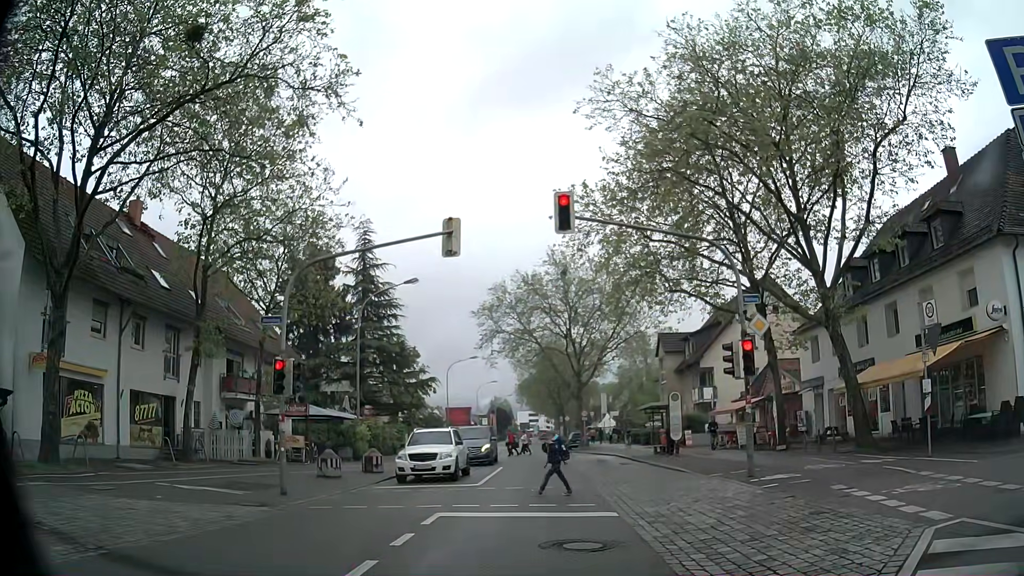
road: secondary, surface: asphalt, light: Day
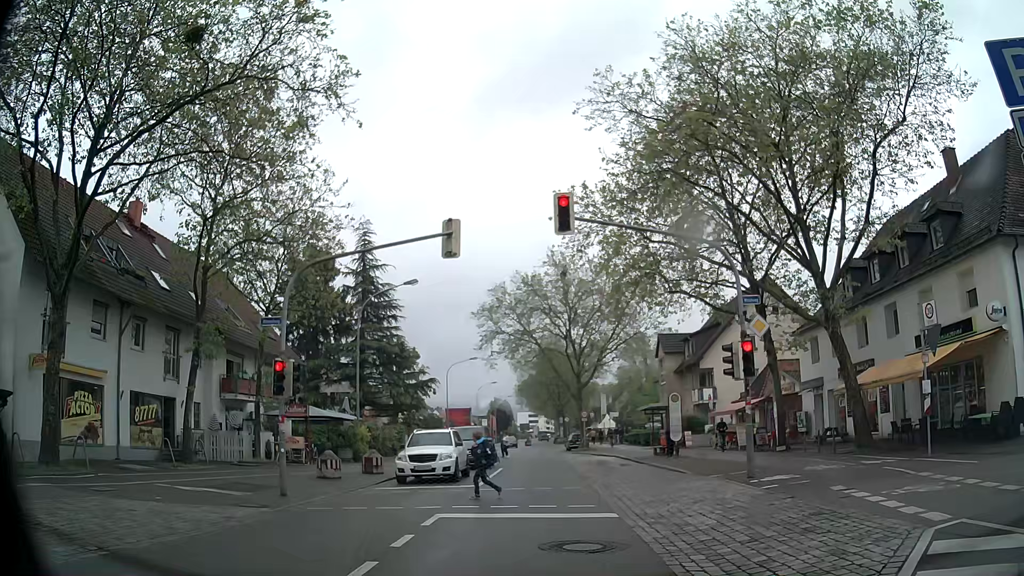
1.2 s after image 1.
(0.0, +0.1) m; 0°
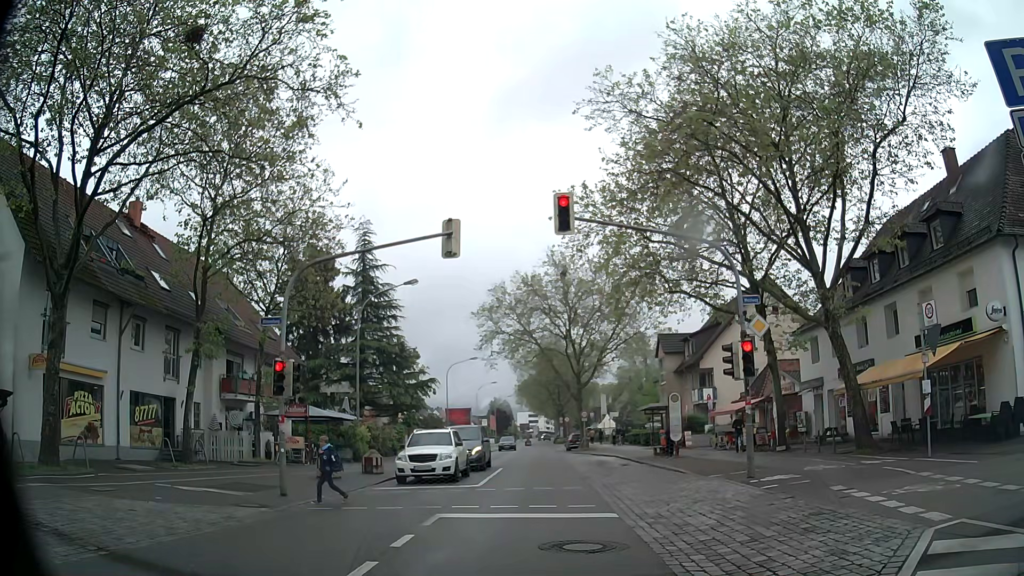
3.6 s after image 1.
(0.0, 0.0) m; 0°
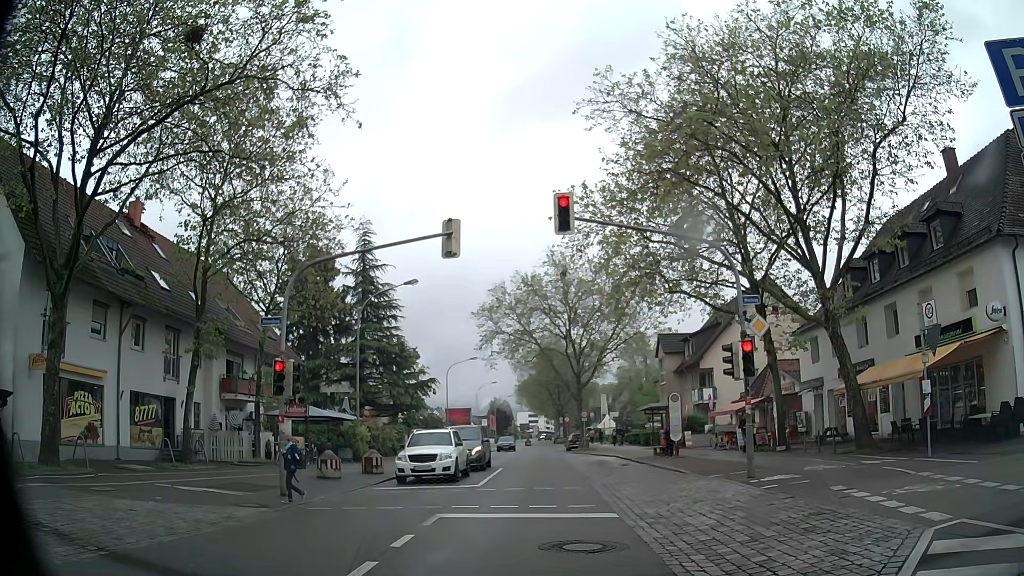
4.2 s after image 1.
(0.0, 0.0) m; 0°
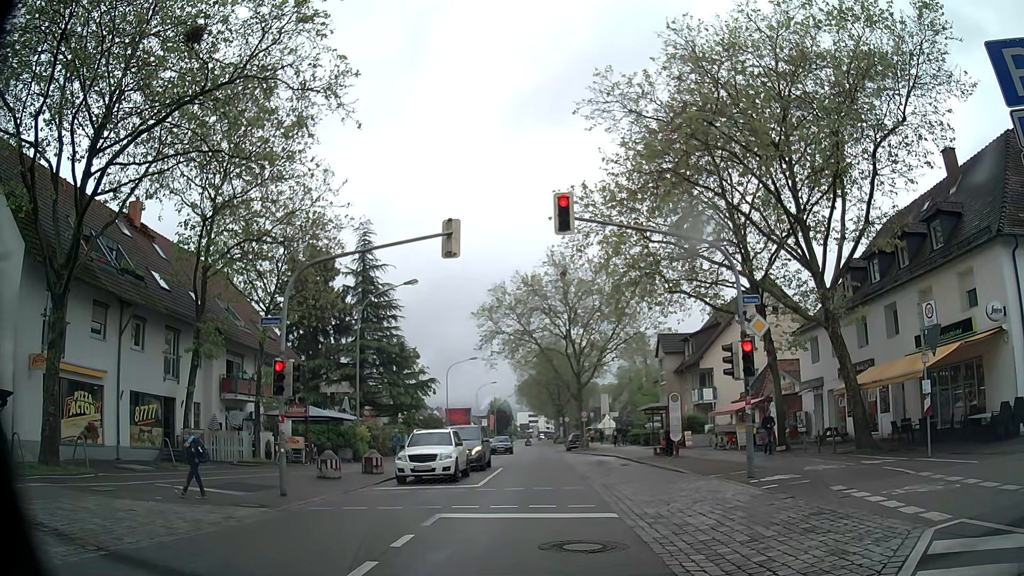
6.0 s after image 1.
(0.0, 0.0) m; 0°
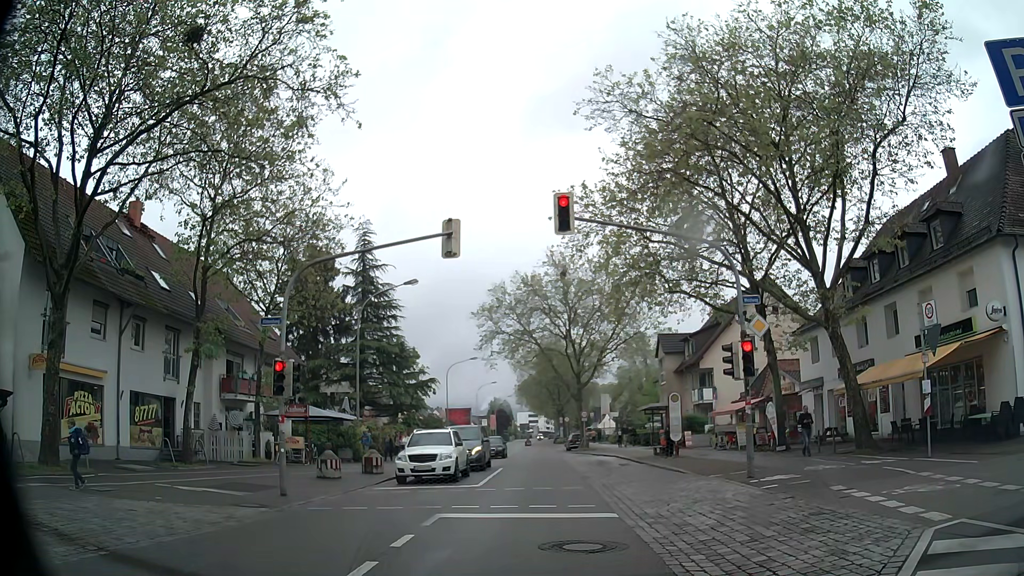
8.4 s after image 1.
(0.0, 0.0) m; 0°
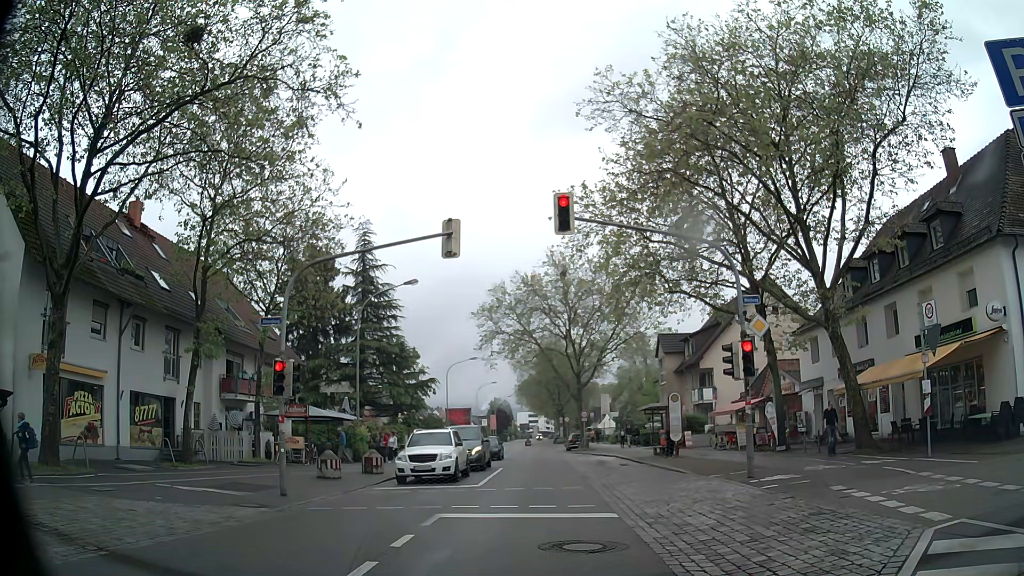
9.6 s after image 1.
(0.0, 0.0) m; 0°
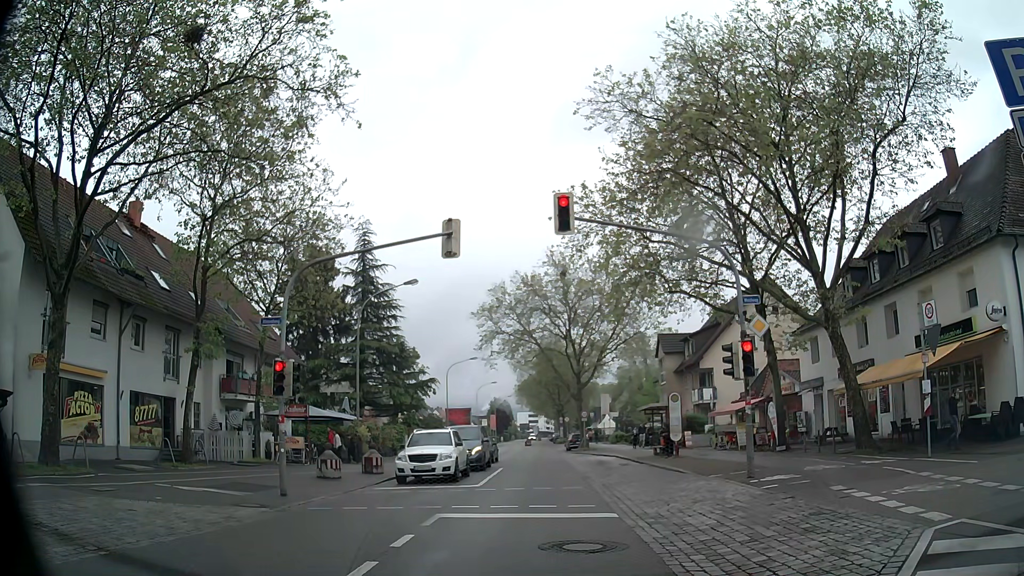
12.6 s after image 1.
(0.0, 0.0) m; 0°
(0, +10) (0, +20) (0, +30) (0, +40) (0, +50) (0, +60) (0, +70) (0, +80) (0, +90) (+1, +100) m
